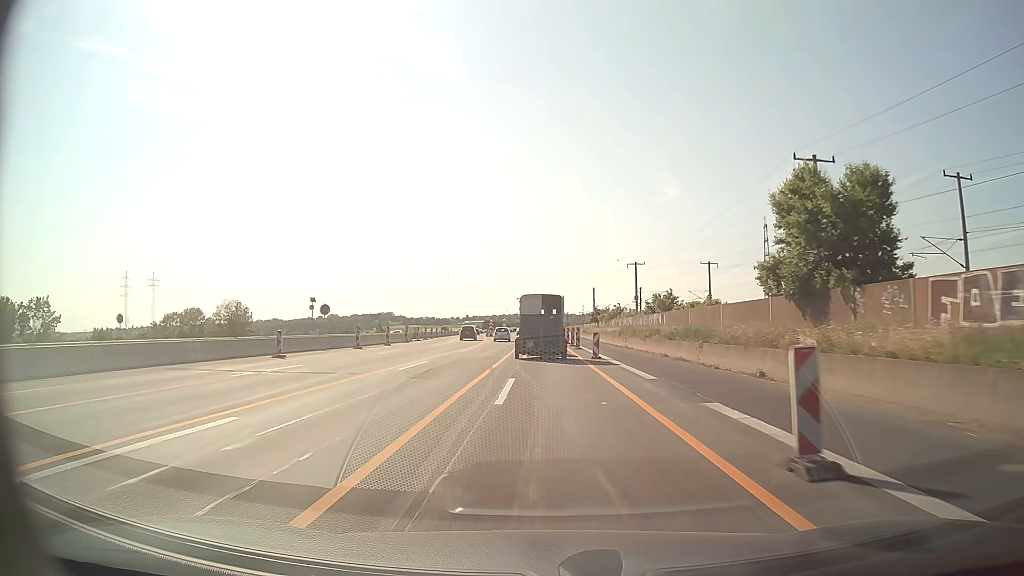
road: motorway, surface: asphalt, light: Day
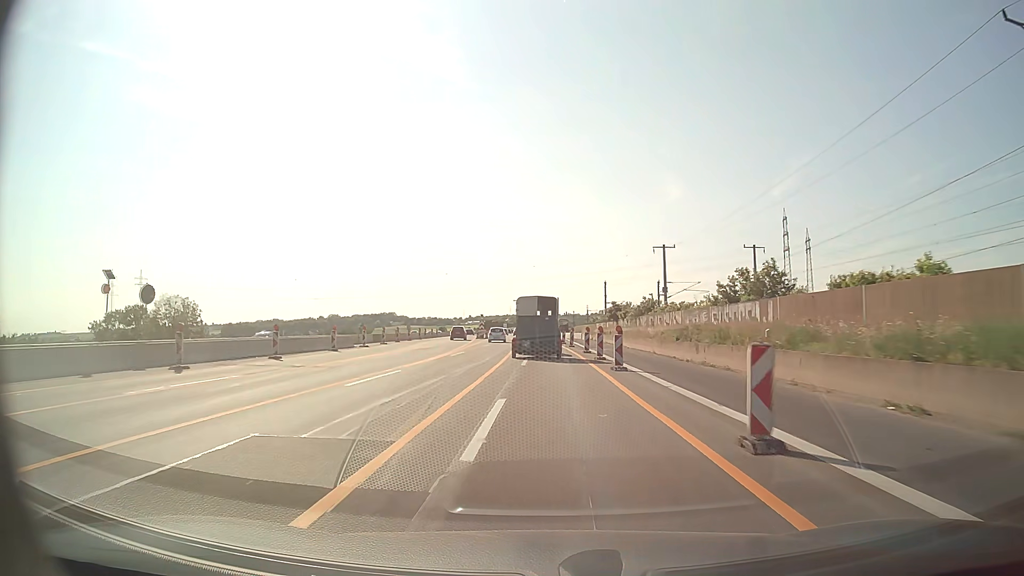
(0.0, +23.2) m; 0°
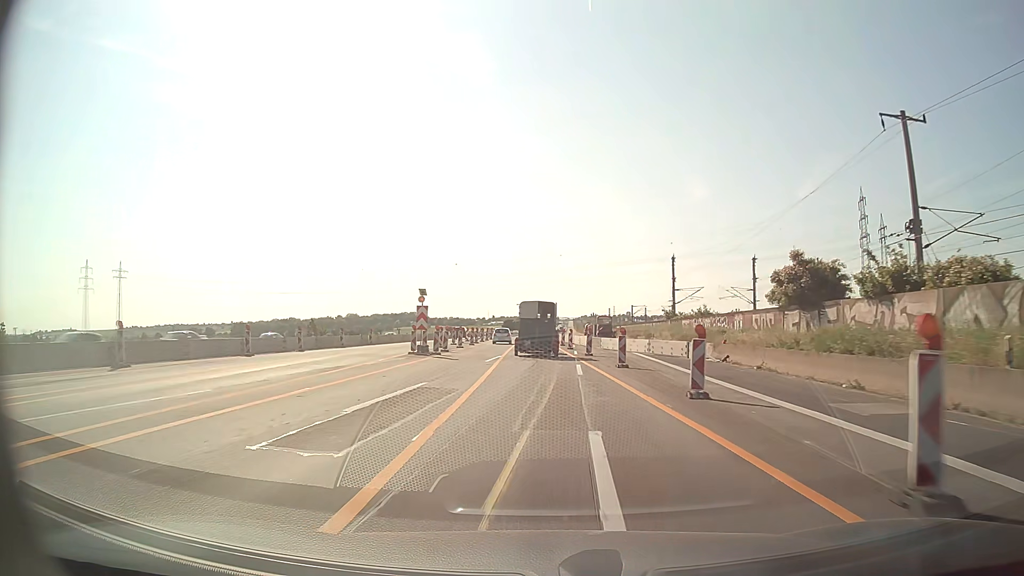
(-0.9, +57.7) m; -2°
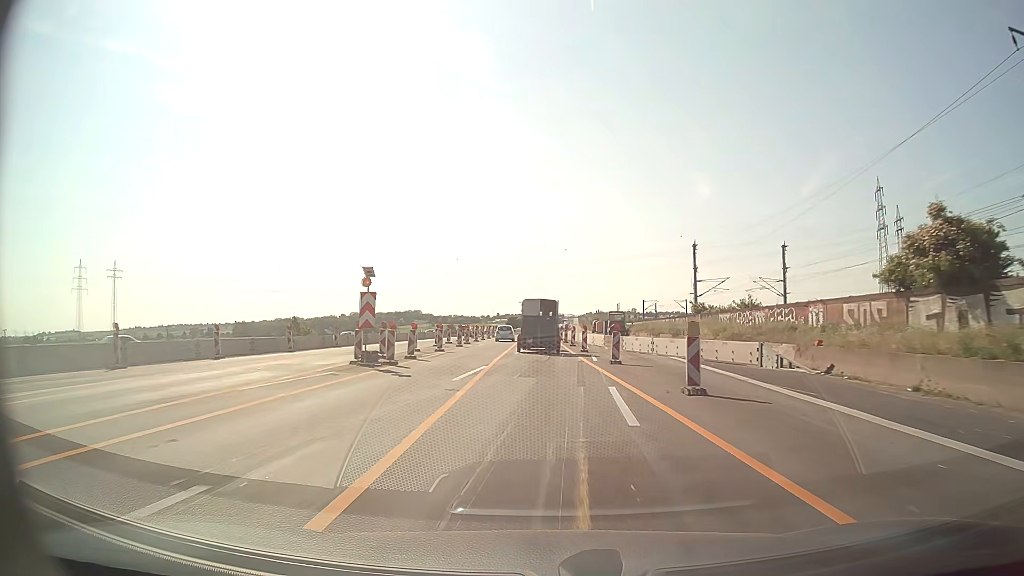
(0.0, +11.5) m; 0°
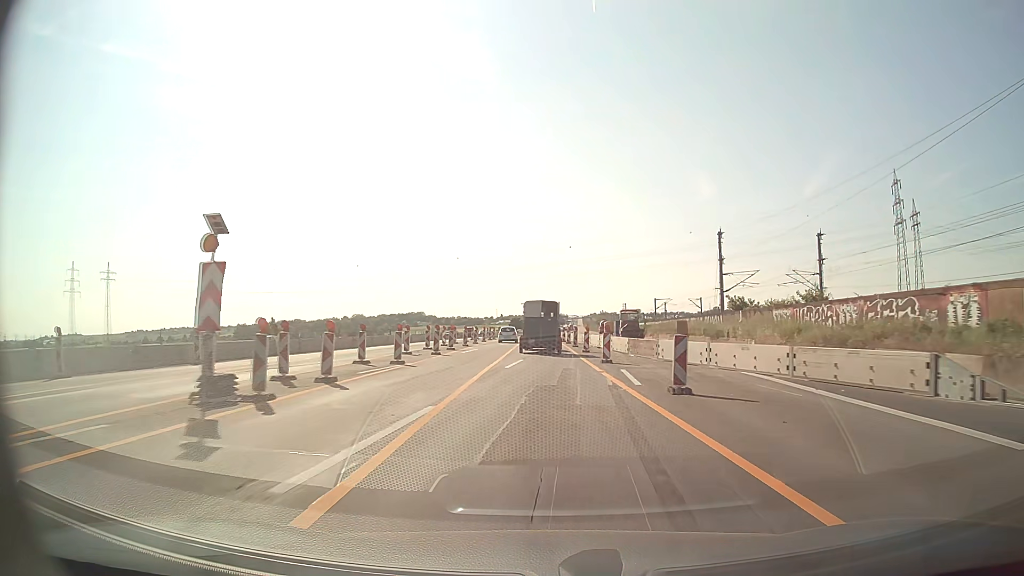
(0.0, +11.5) m; 0°
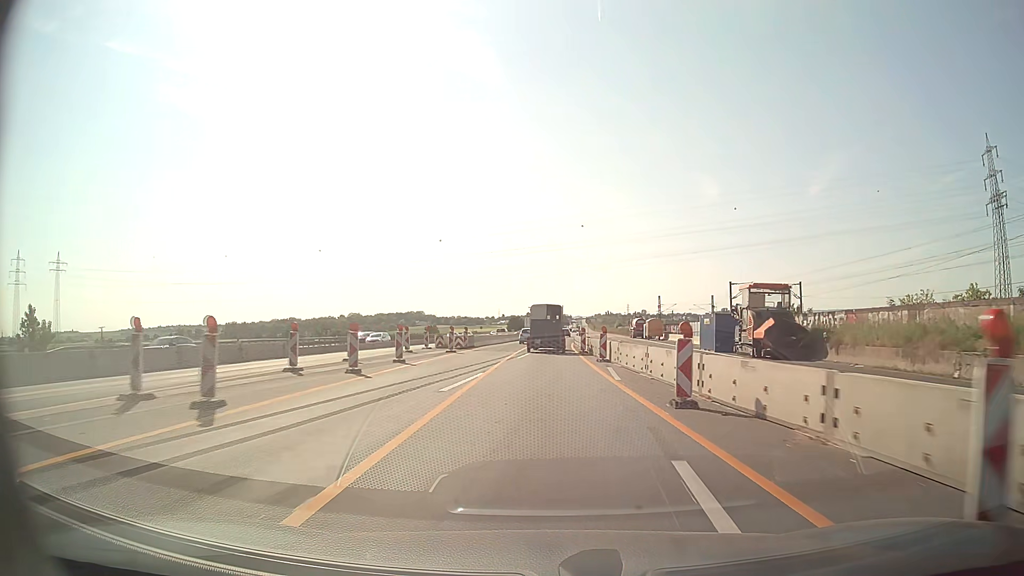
(-0.6, +57.3) m; -1°
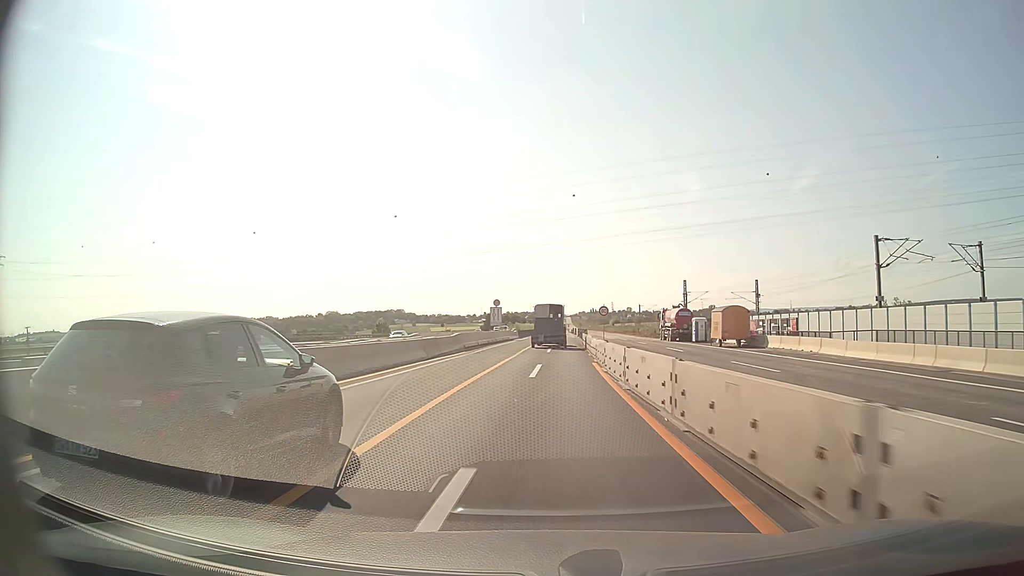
(+0.6, +45.8) m; +2°
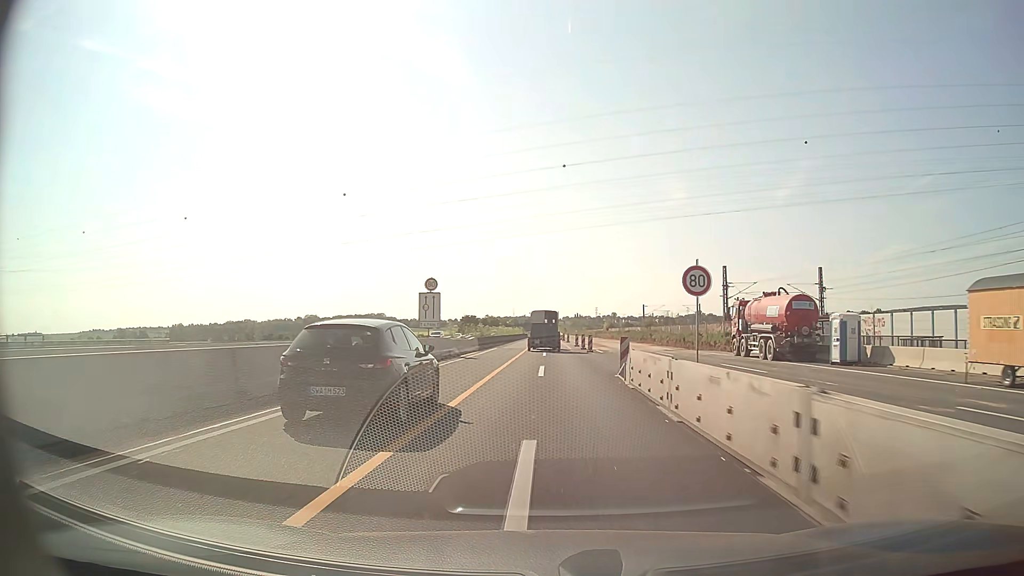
(+0.3, +34.7) m; +1°
(0, +10) (0, +20) (0, +30) (0, +40) (+1, +50) (+1, +60) (+1, +70) (+1, +80) (+1, +90) (+1, +100) m
